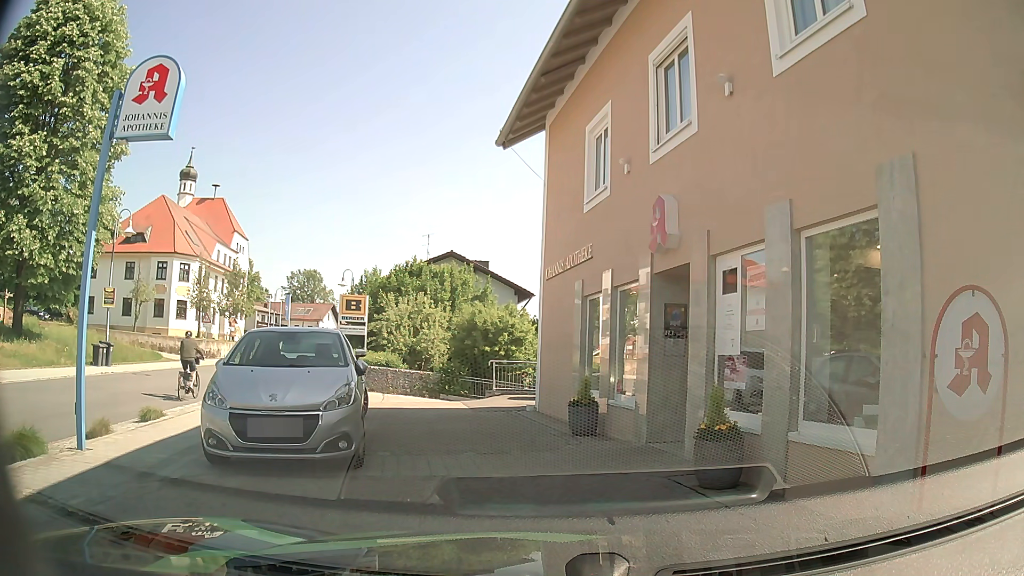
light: Day
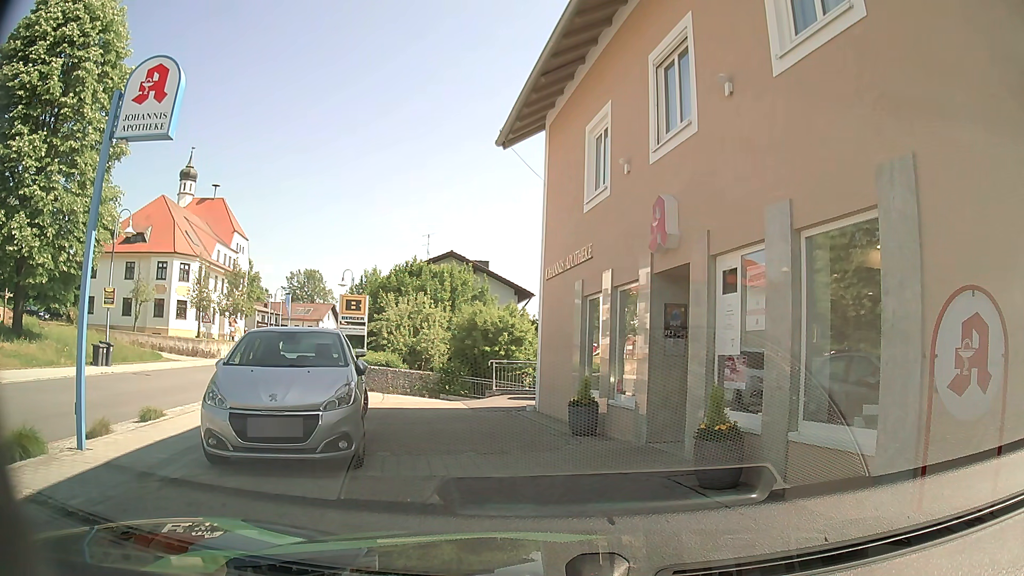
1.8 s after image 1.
(0.0, 0.0) m; 0°
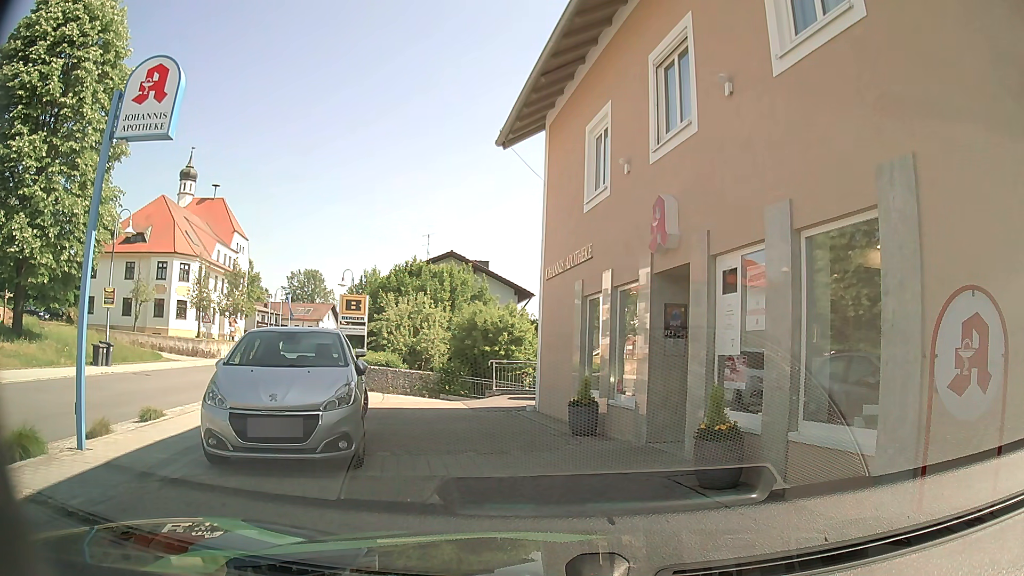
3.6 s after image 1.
(0.0, 0.0) m; 0°
